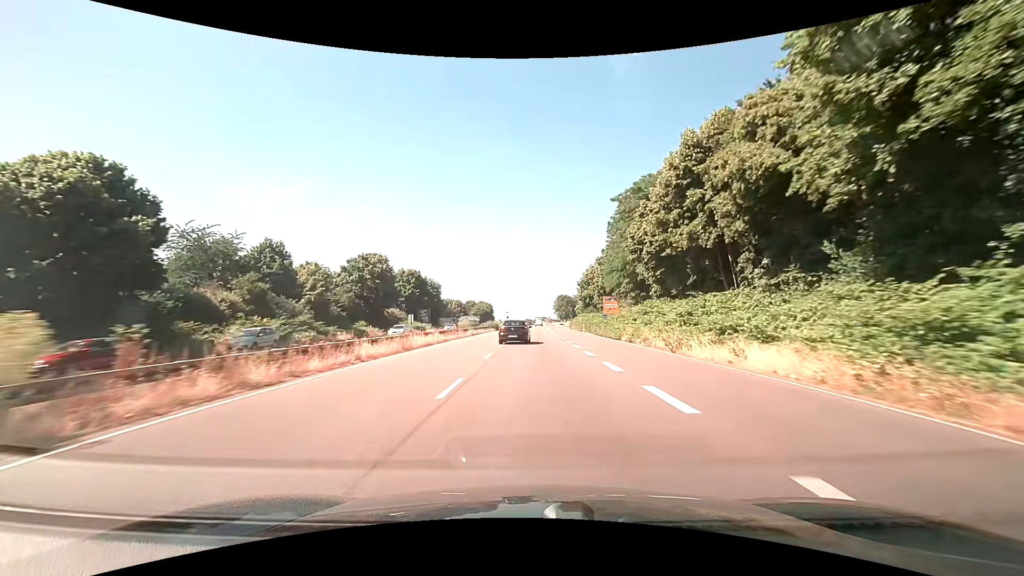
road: trunk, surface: asphalt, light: Day
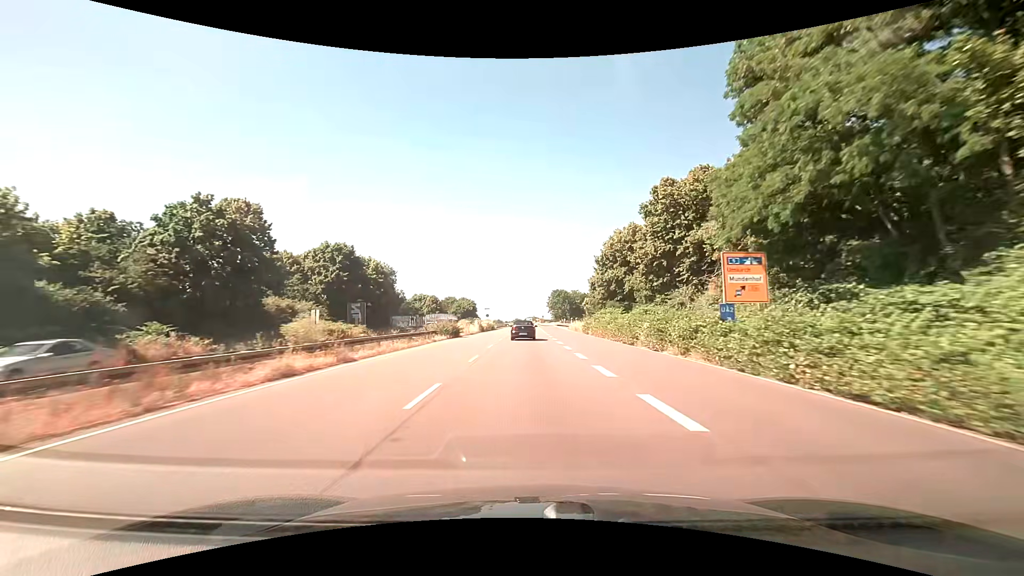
(+0.4, +37.0) m; +1°
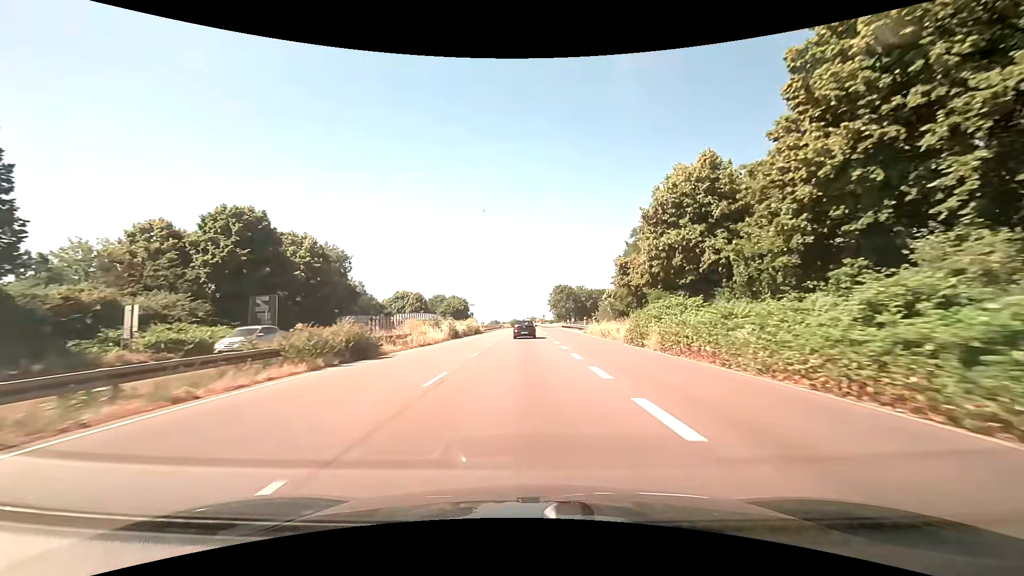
(+0.1, +24.6) m; 0°
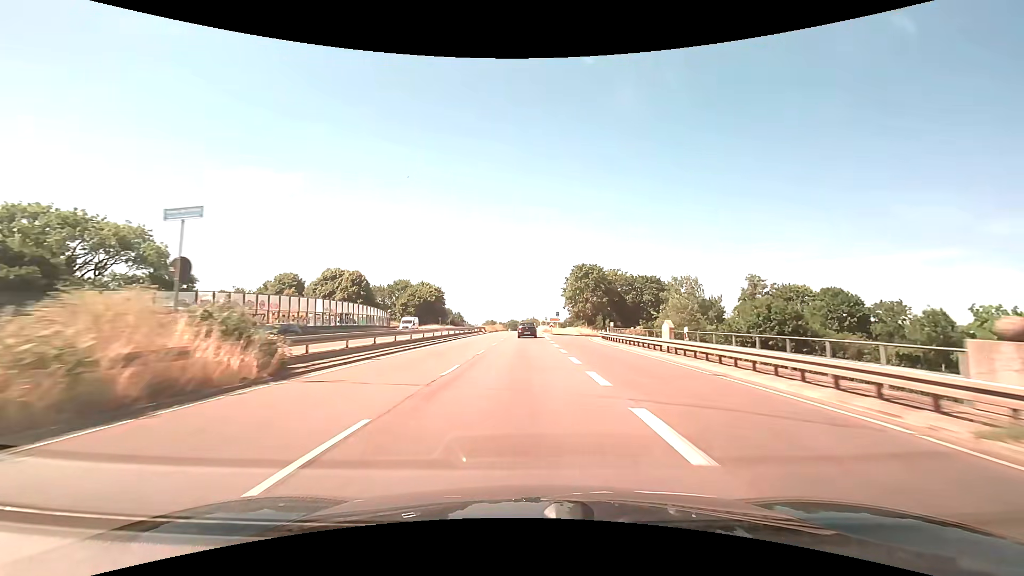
(-0.2, +60.6) m; 0°
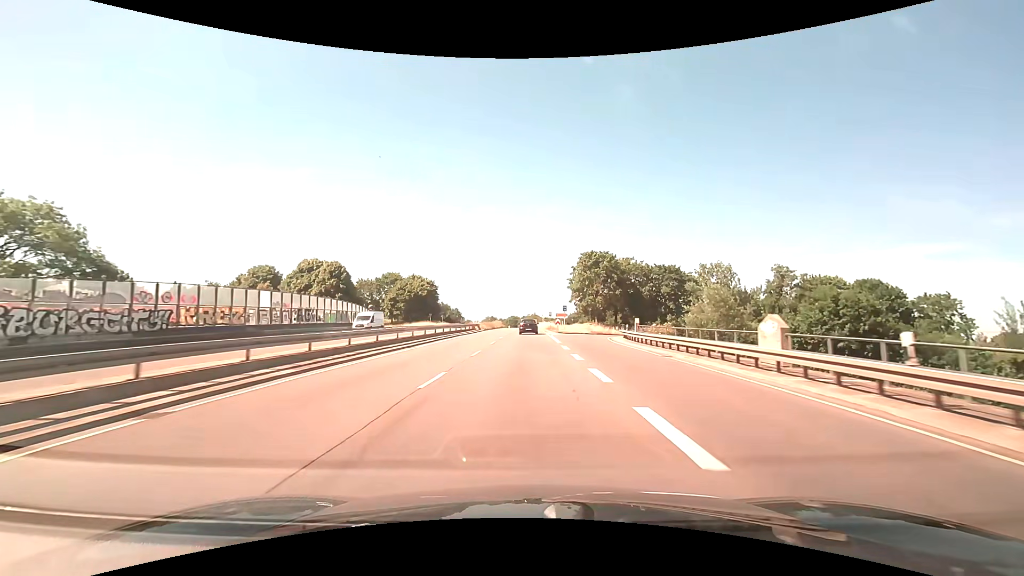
(0.0, +12.0) m; 0°
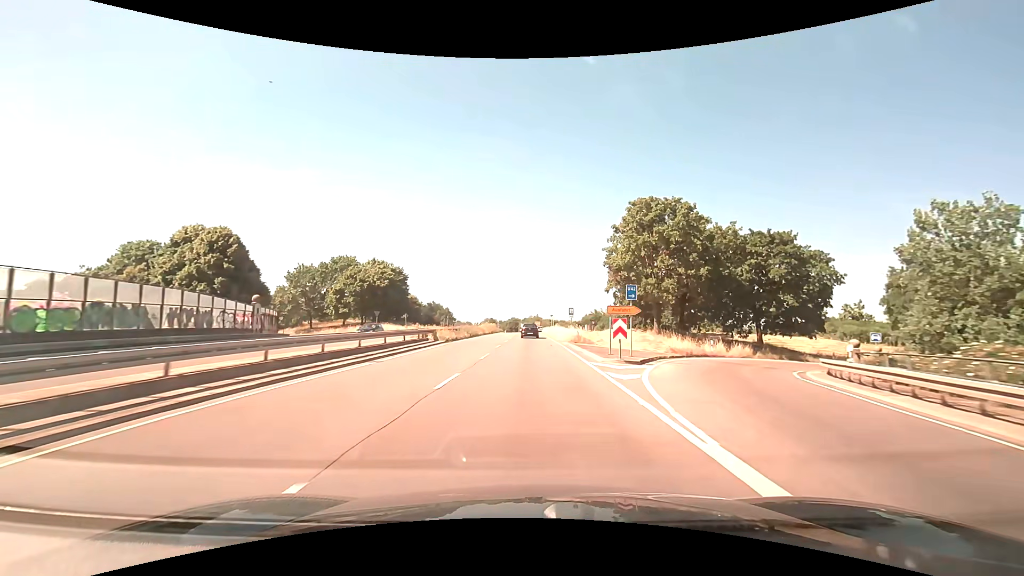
(-0.1, +35.7) m; 0°
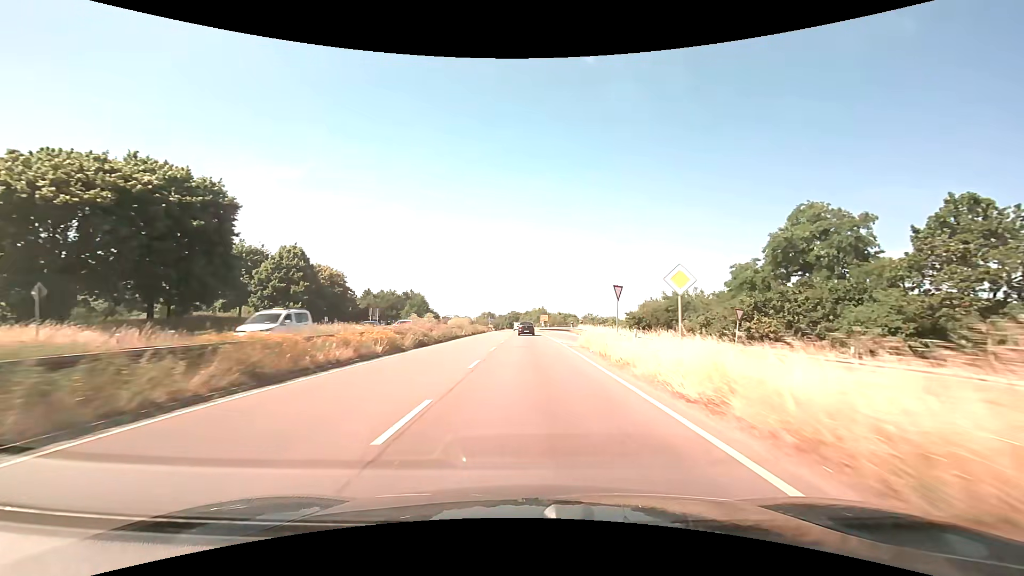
(0.0, +58.9) m; 0°
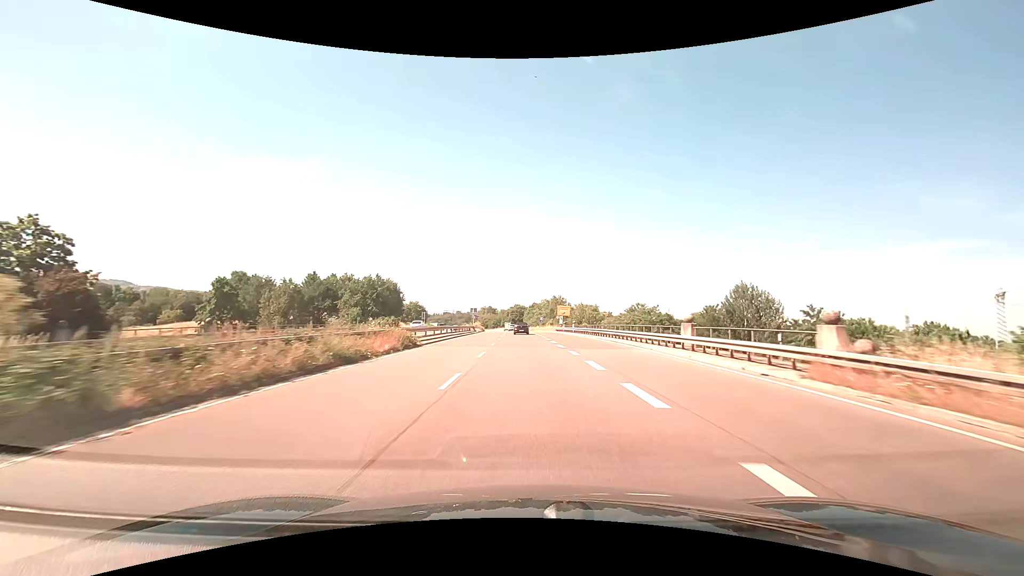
(-0.4, +58.9) m; -1°
(0, +10) (0, +20) (0, +30) (0, +40) (0, +50) (-1, +60) (-1, +70) (-1, +80) (-2, +90) (-2, +100) m
